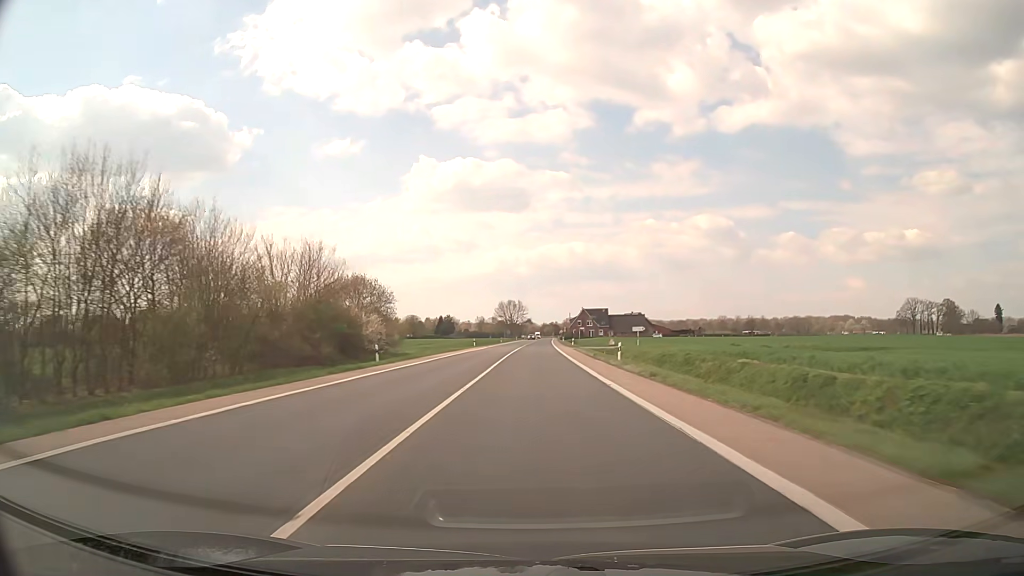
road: secondary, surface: asphalt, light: Day
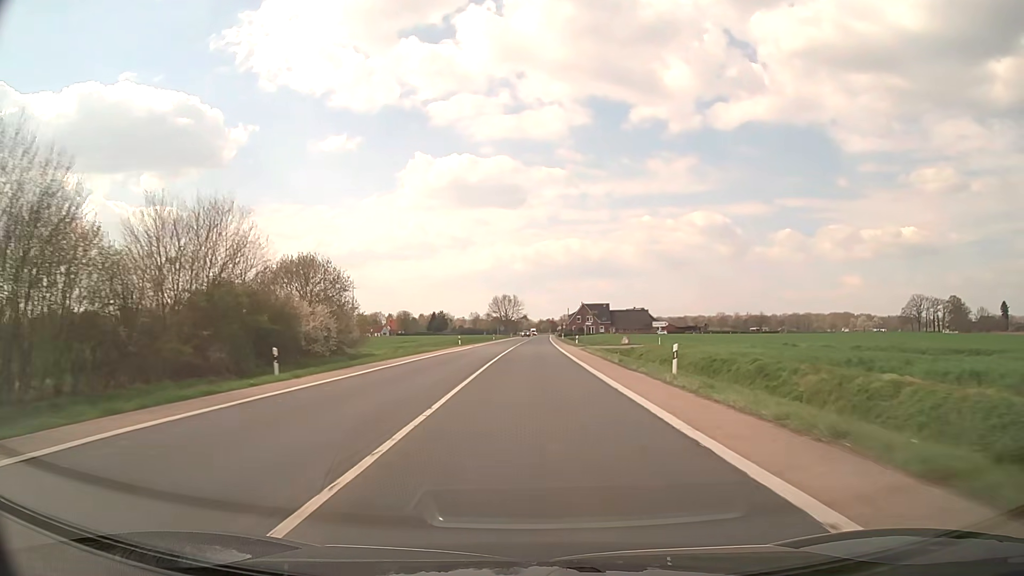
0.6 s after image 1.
(+0.1, +14.0) m; 0°
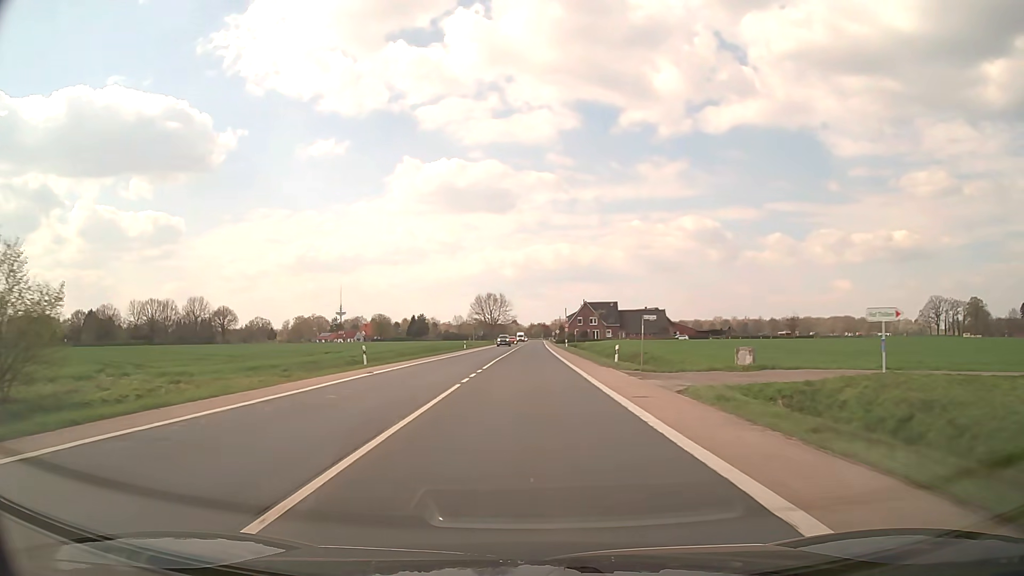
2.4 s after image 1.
(+0.3, +39.5) m; +1°
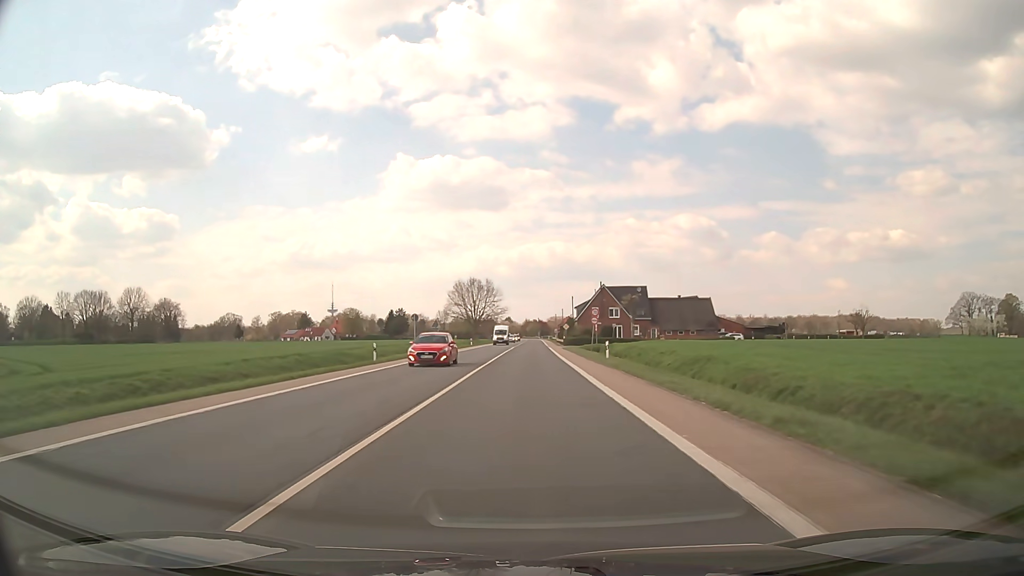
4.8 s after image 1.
(+0.2, +47.4) m; 0°
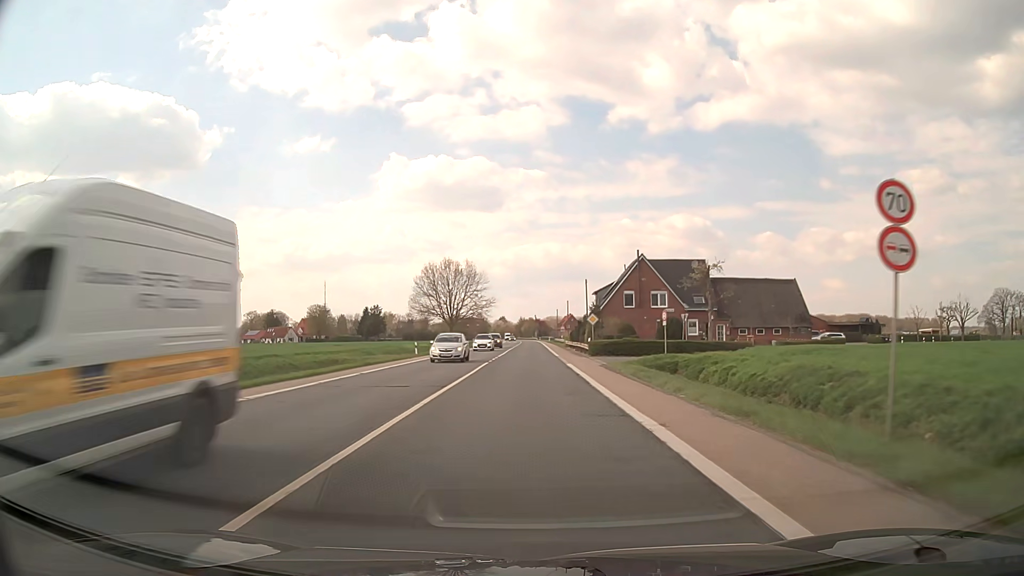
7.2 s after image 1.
(+0.2, +42.8) m; 0°
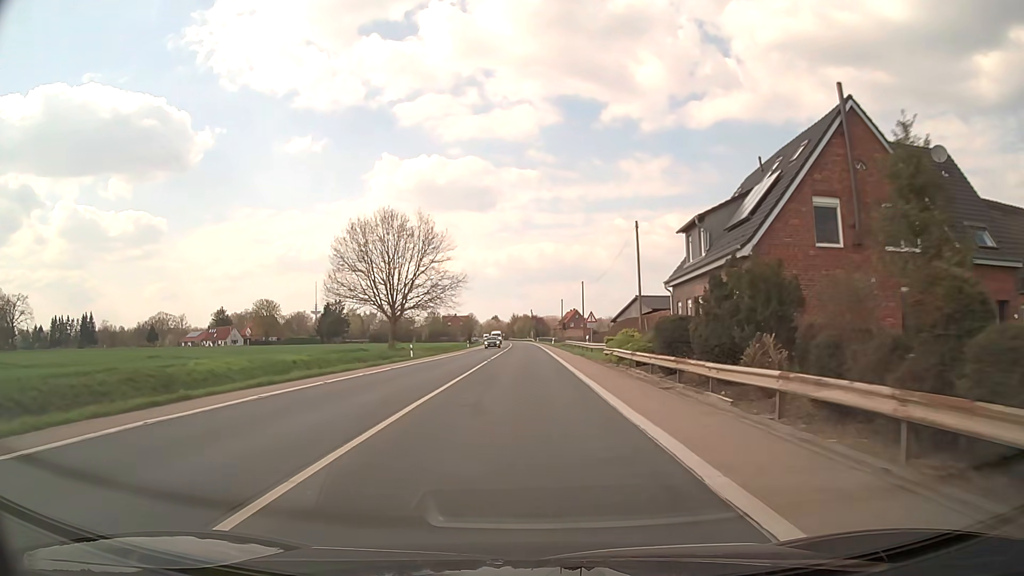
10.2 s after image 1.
(+0.2, +49.5) m; 0°
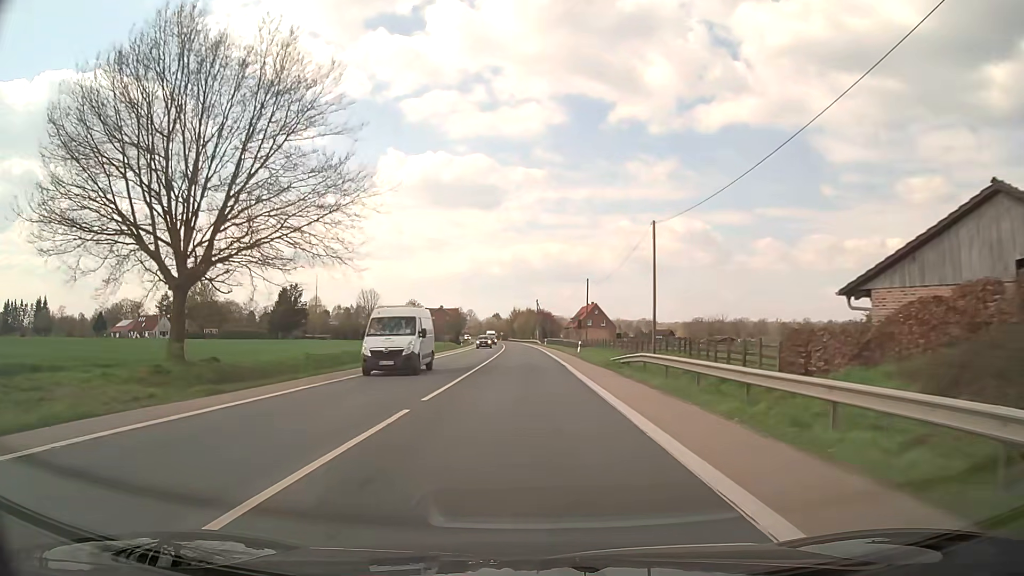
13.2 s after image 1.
(-0.1, +48.4) m; 0°
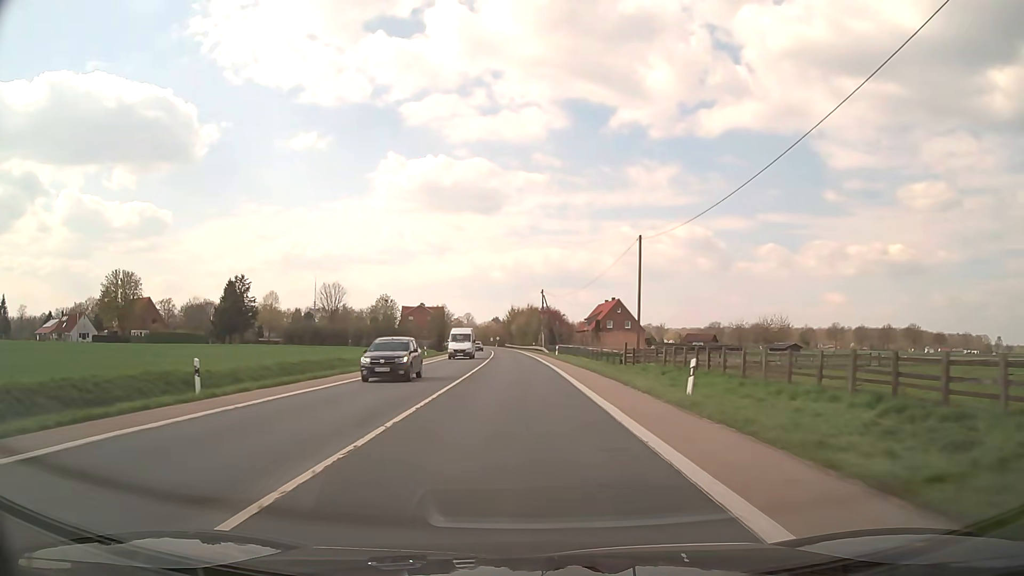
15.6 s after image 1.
(0.0, +37.4) m; 0°
(0, +10) (0, +20) (0, +30) (0, +40) (-1, +50) (-1, +60) (-2, +70) (-2, +80) (-3, +90) (-3, +100) m
